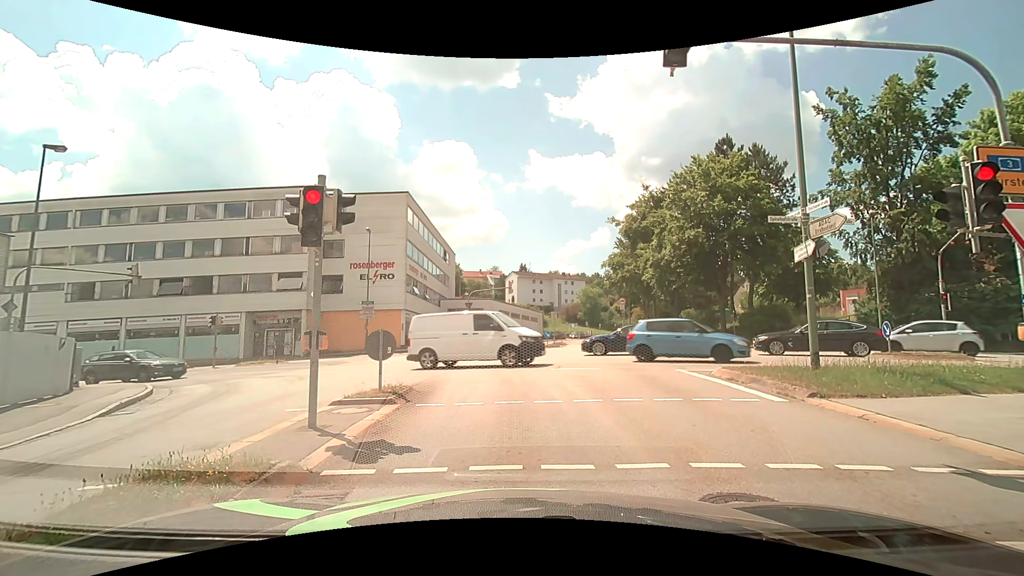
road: tertiary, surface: asphalt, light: Day
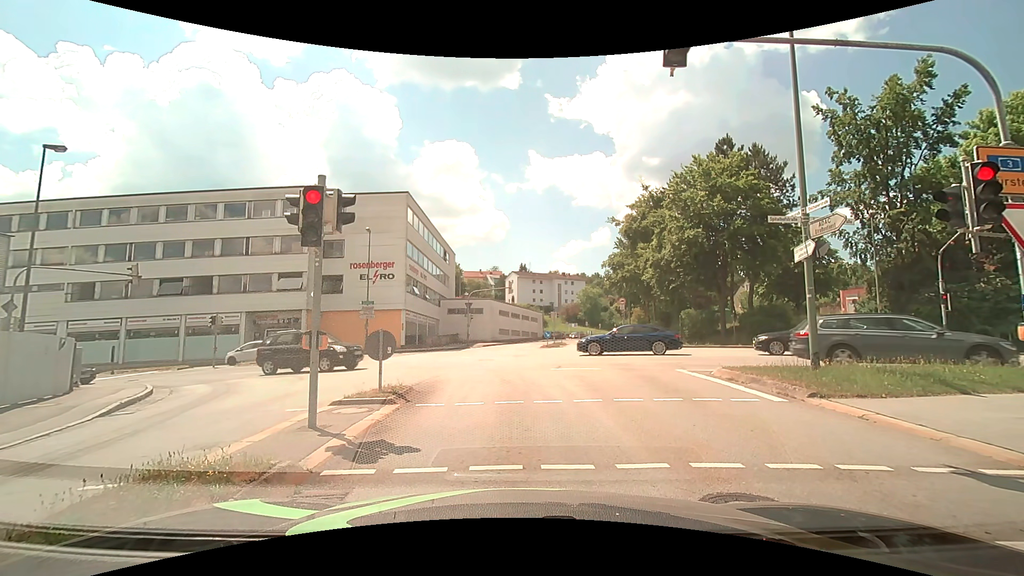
(0.0, 0.0) m; 0°
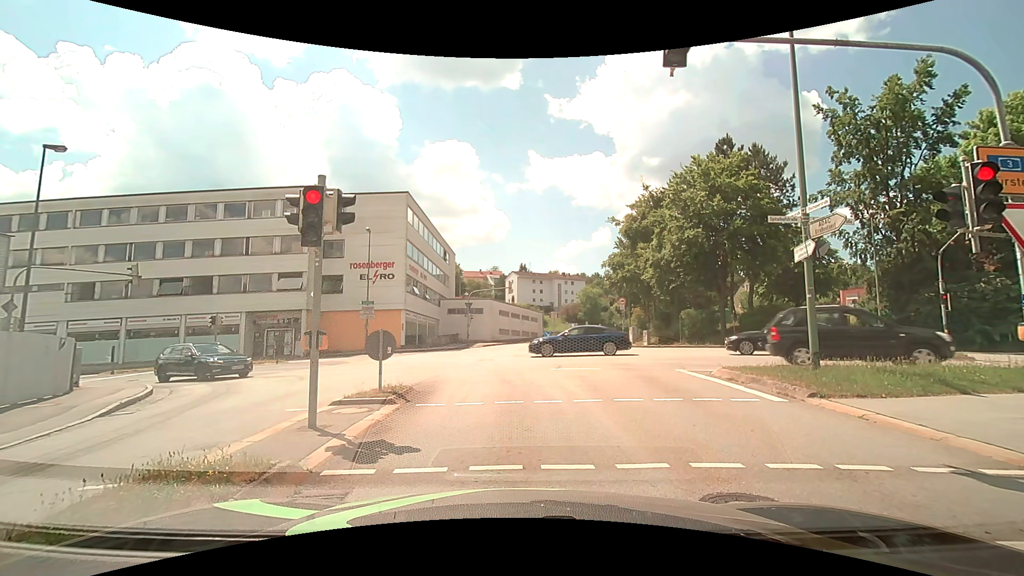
(0.0, 0.0) m; 0°
(0, +10) (0, +20) (-1, +30) (-7, +37) (-17, +39) (-27, +40) (-37, +40) (-47, +40) (-57, +40) (-67, +41) m
